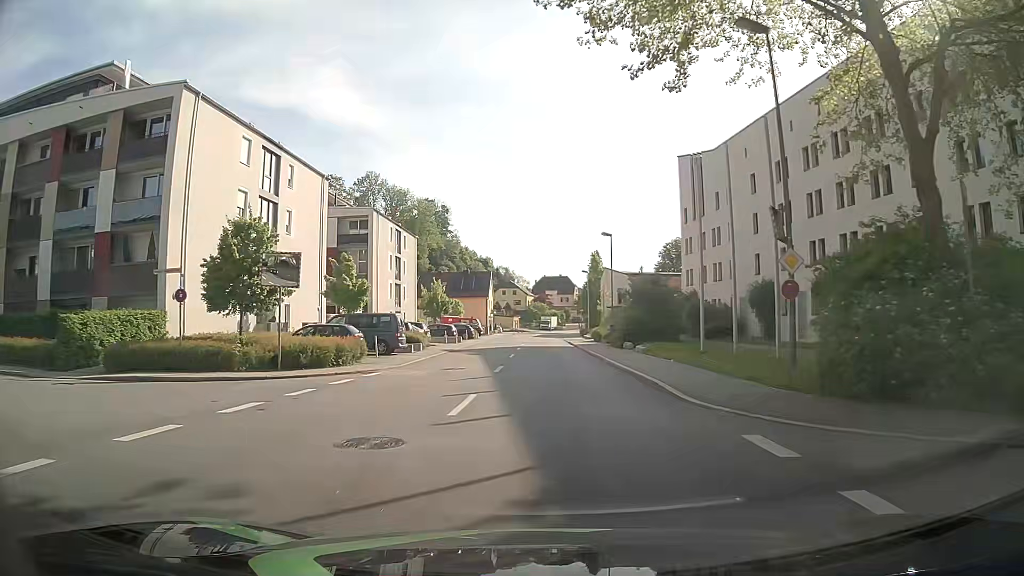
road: tertiary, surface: asphalt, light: Day
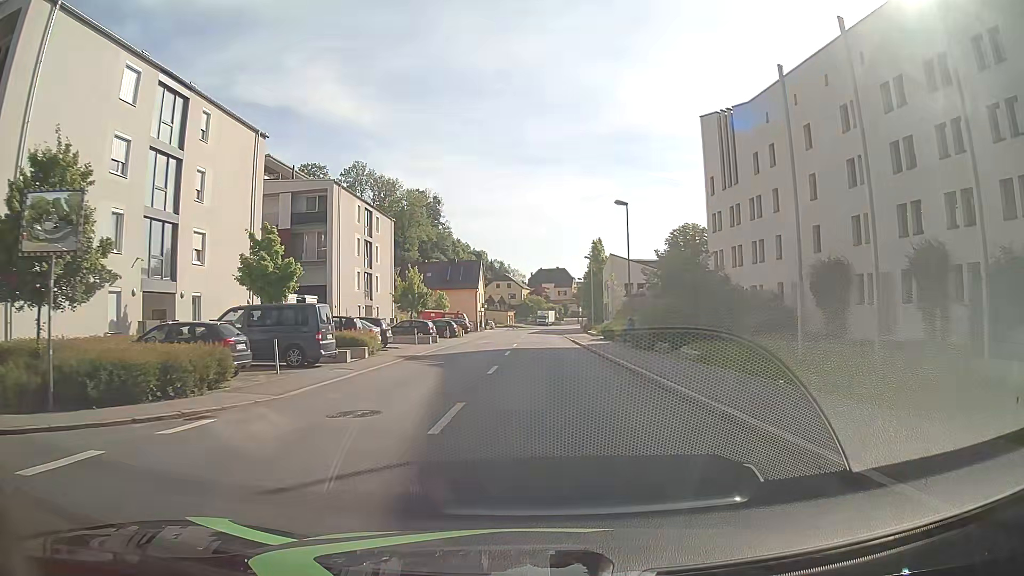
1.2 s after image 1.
(0.0, +11.0) m; 0°
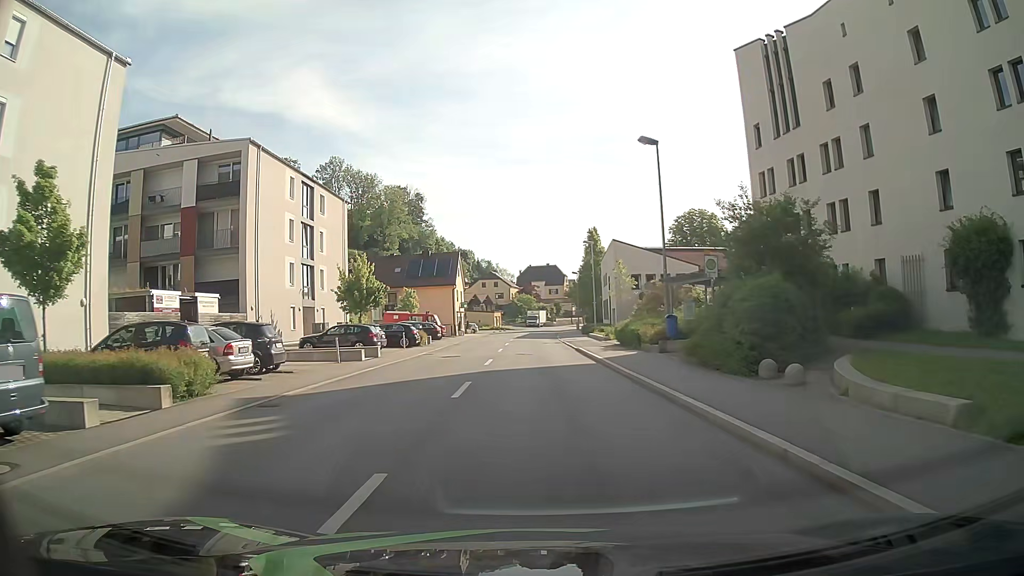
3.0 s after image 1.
(+0.2, +13.6) m; +1°
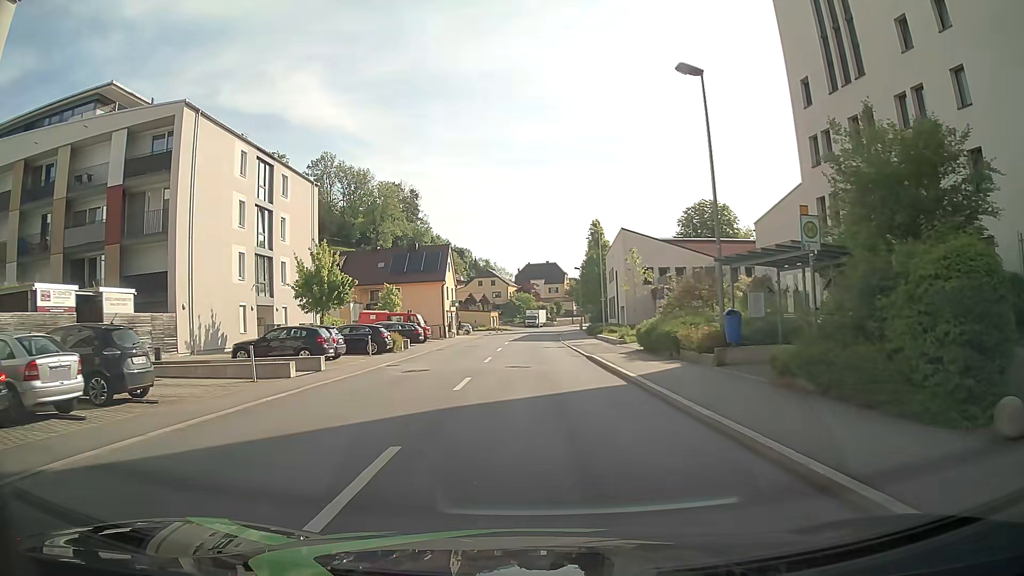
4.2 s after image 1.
(-0.1, +7.6) m; +1°
